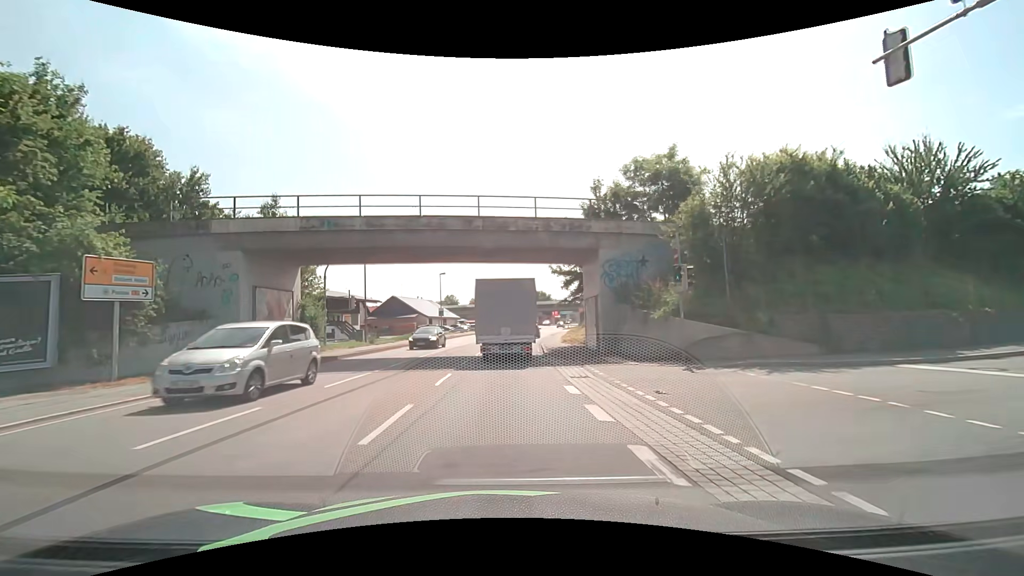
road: primary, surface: asphalt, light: Day
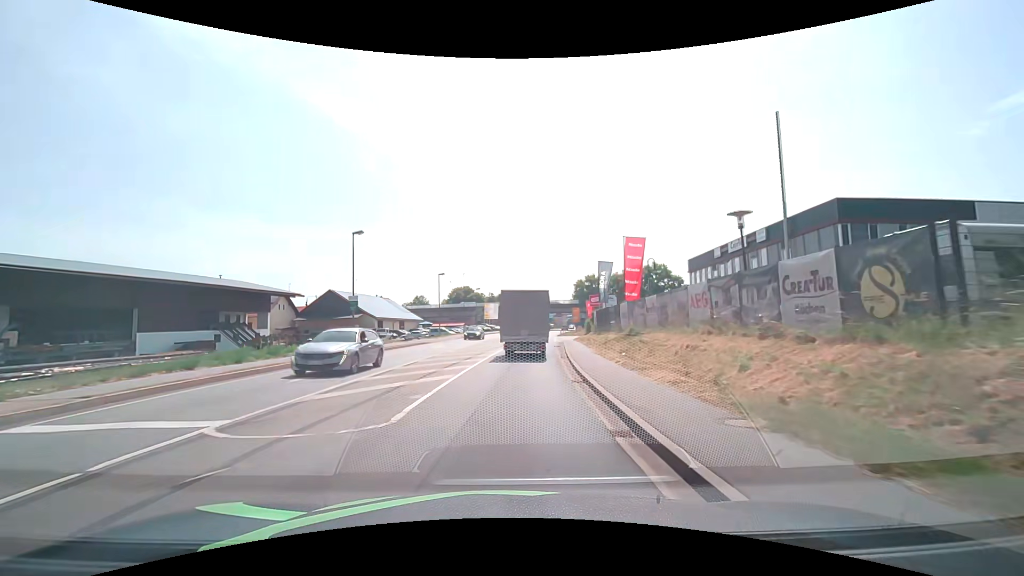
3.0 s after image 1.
(0.0, +30.1) m; 0°
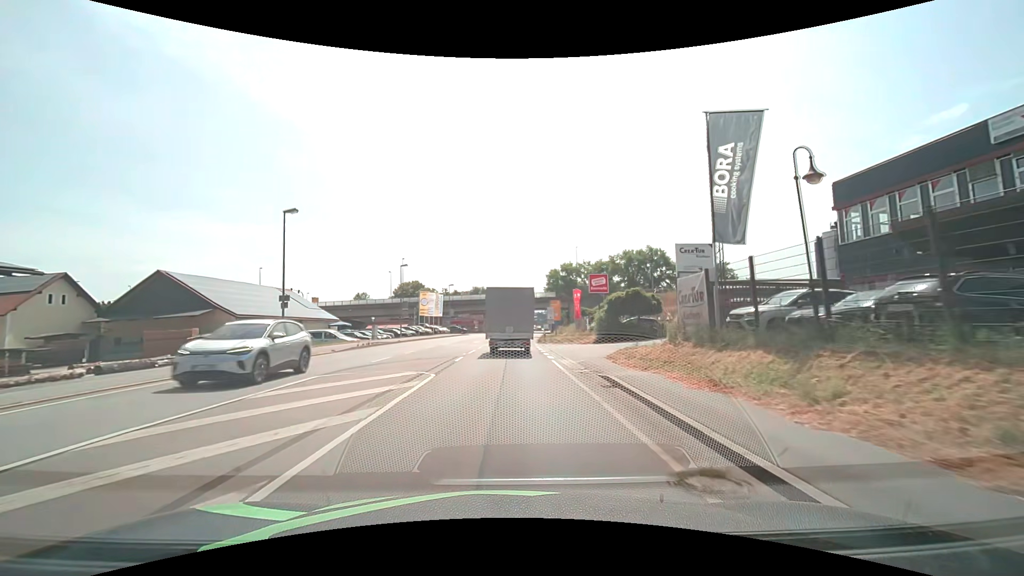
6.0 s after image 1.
(+2.8, +34.6) m; +7°
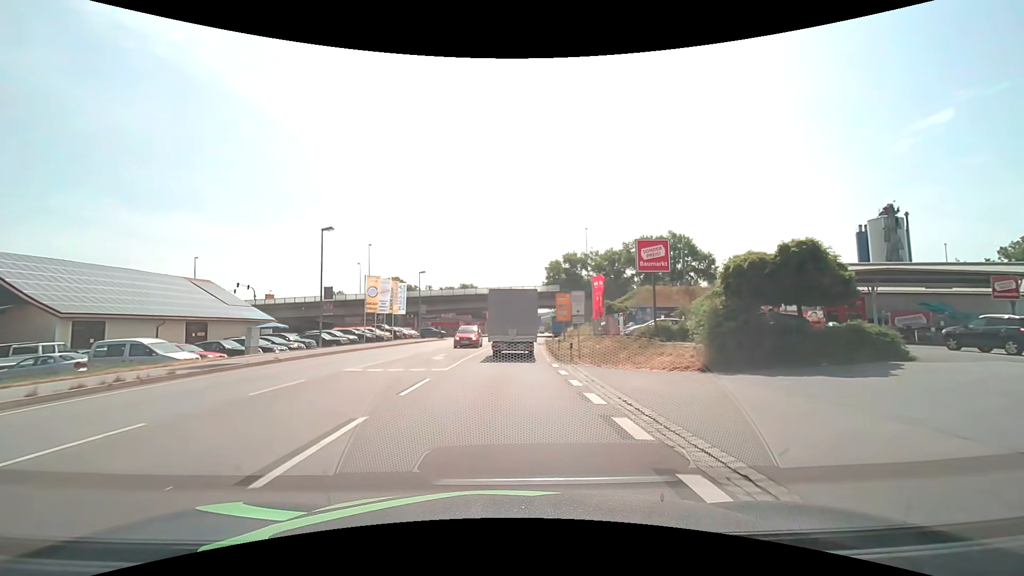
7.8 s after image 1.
(+0.1, +21.1) m; +1°
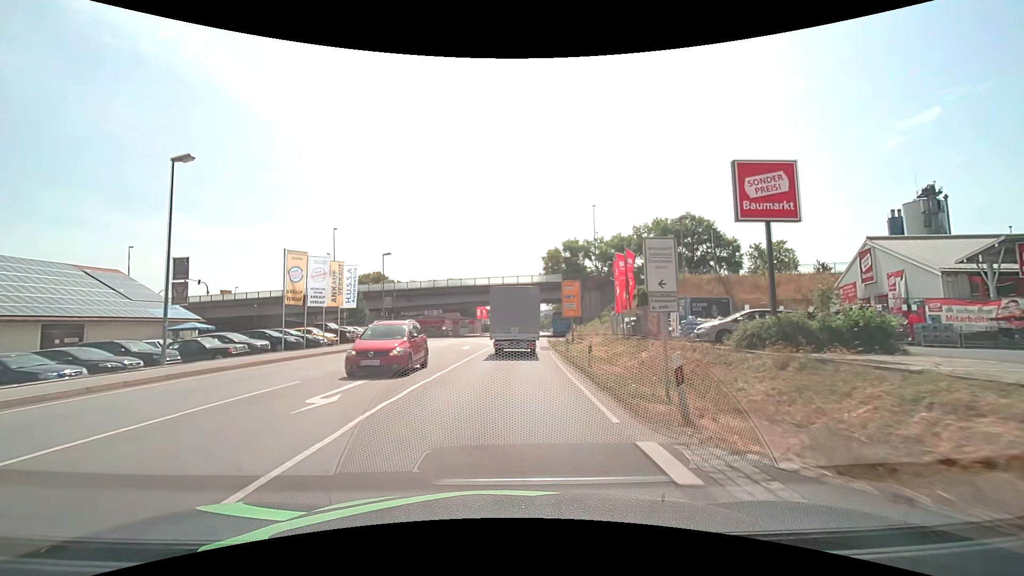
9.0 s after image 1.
(+0.1, +13.9) m; +1°
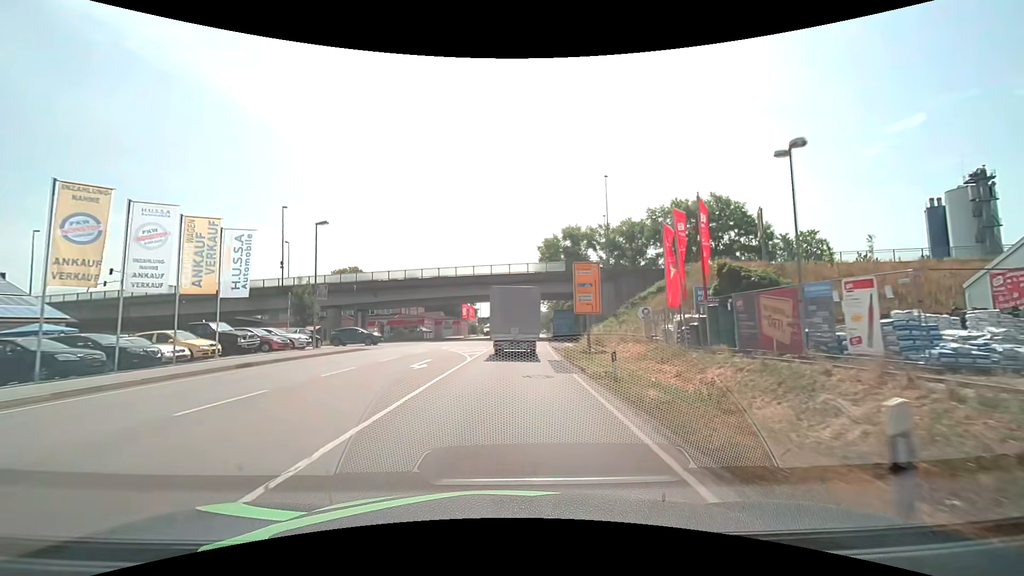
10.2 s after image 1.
(+0.1, +13.9) m; +1°
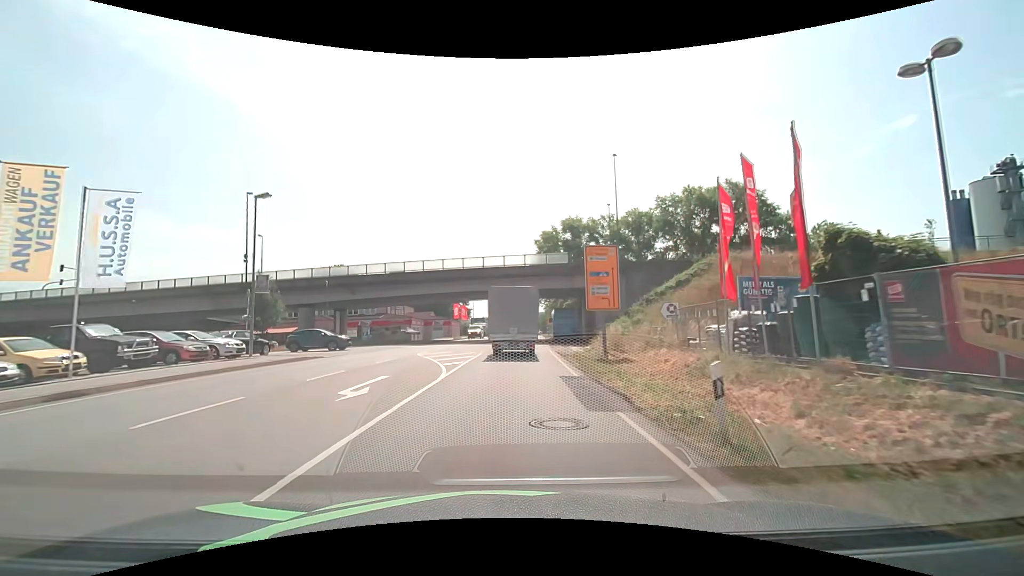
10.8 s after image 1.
(+0.1, +6.9) m; +1°
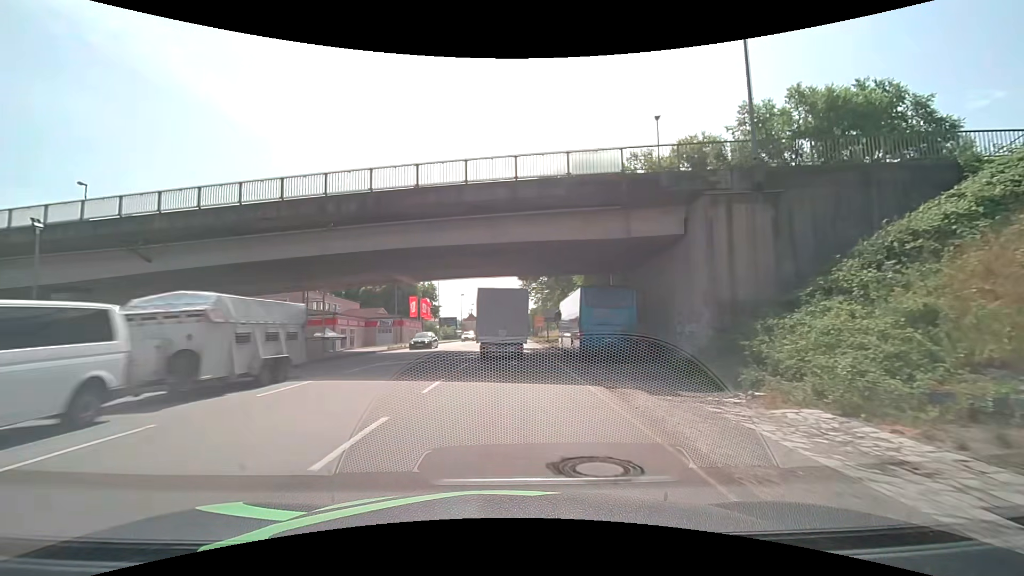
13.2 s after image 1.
(+0.5, +27.7) m; +2°
(0, +10) (0, +20) (0, +30) (0, +40) (+1, +50) (+1, +60) (+1, +70) (+1, +80) (+2, +90) (+2, +100) m
